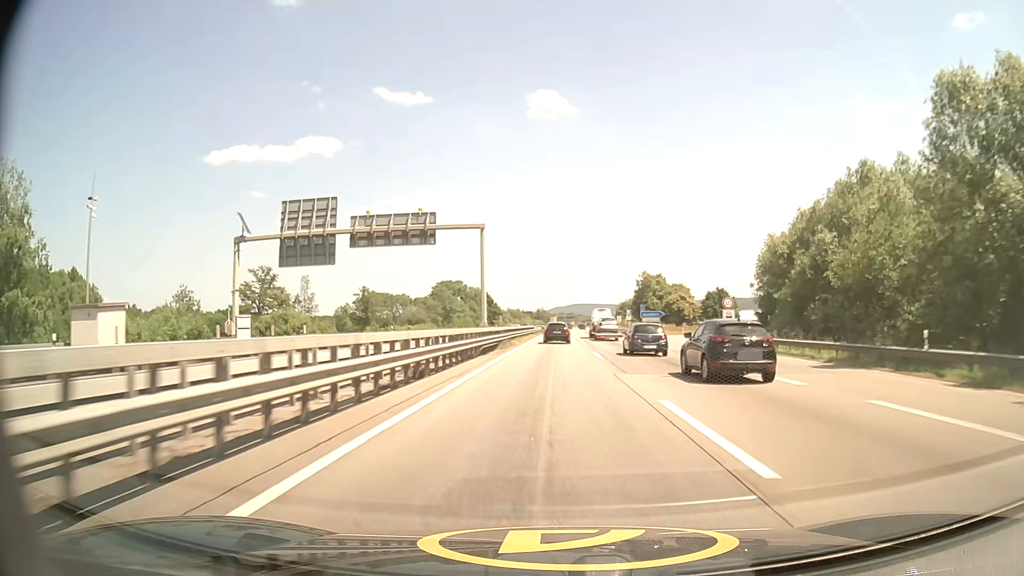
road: motorway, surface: asphalt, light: Day
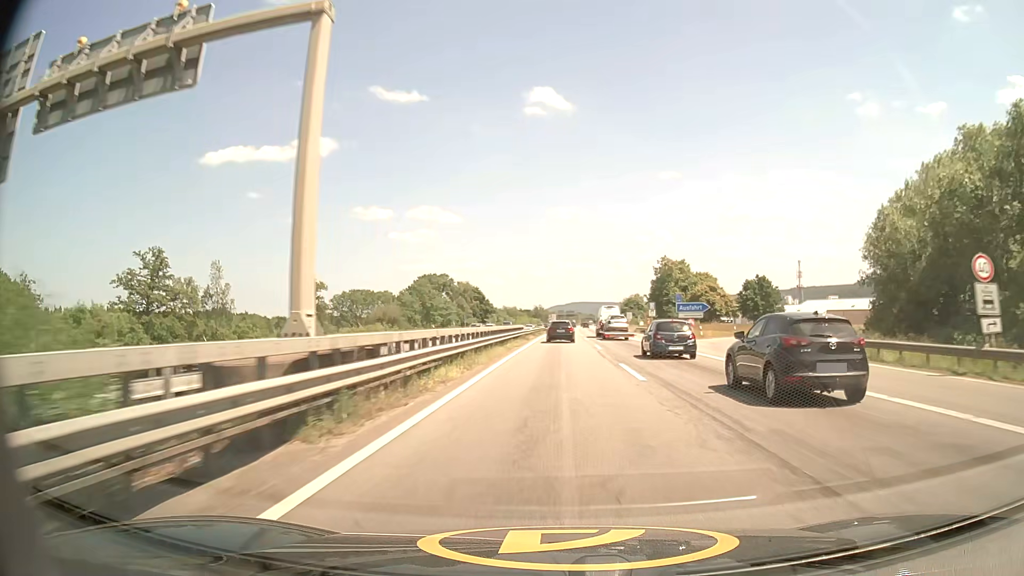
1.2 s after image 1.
(0.0, +28.8) m; 0°
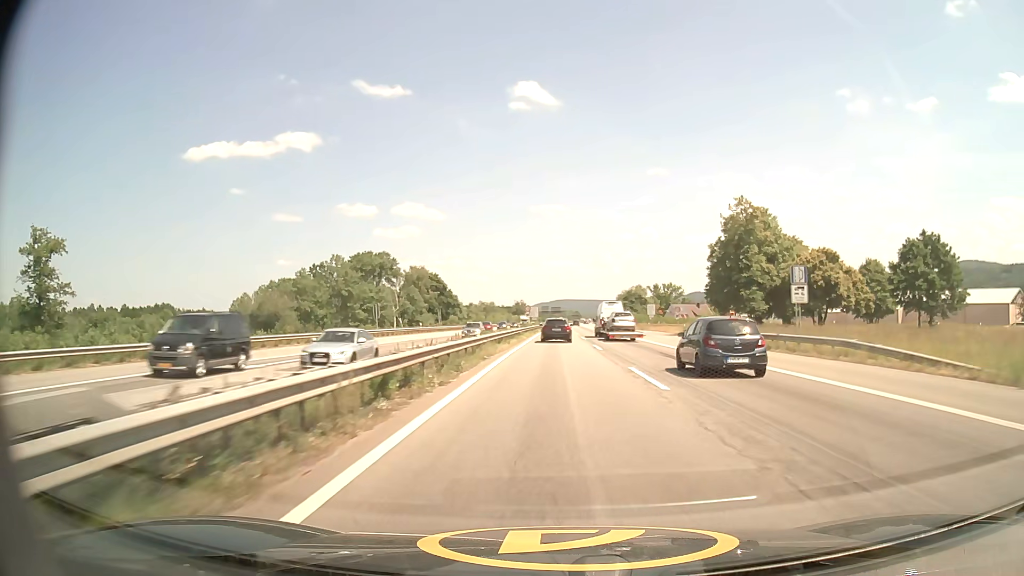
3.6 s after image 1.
(+0.6, +56.9) m; +1°
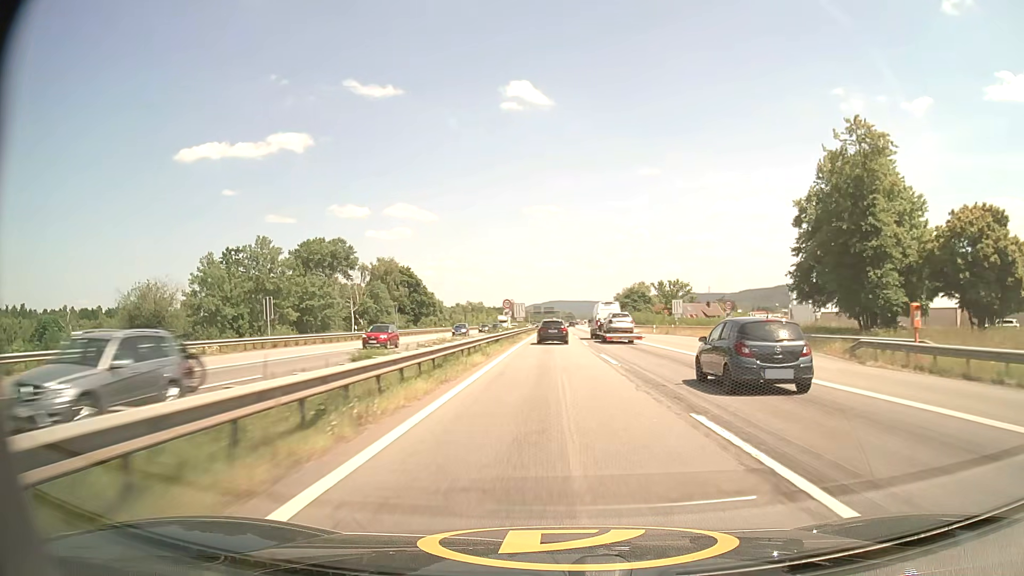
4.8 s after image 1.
(+0.1, +27.6) m; +1°
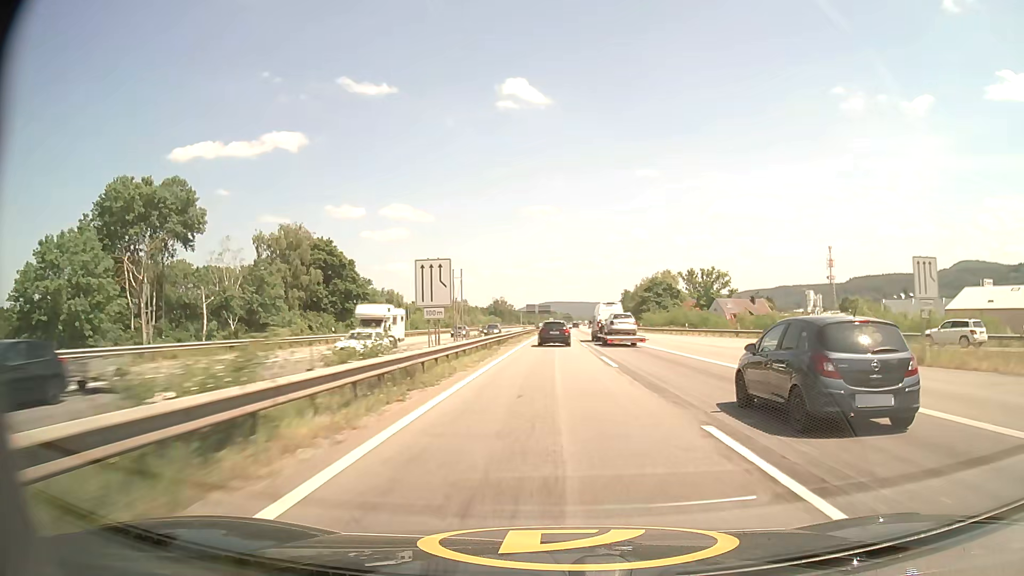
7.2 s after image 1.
(+0.3, +55.3) m; 0°
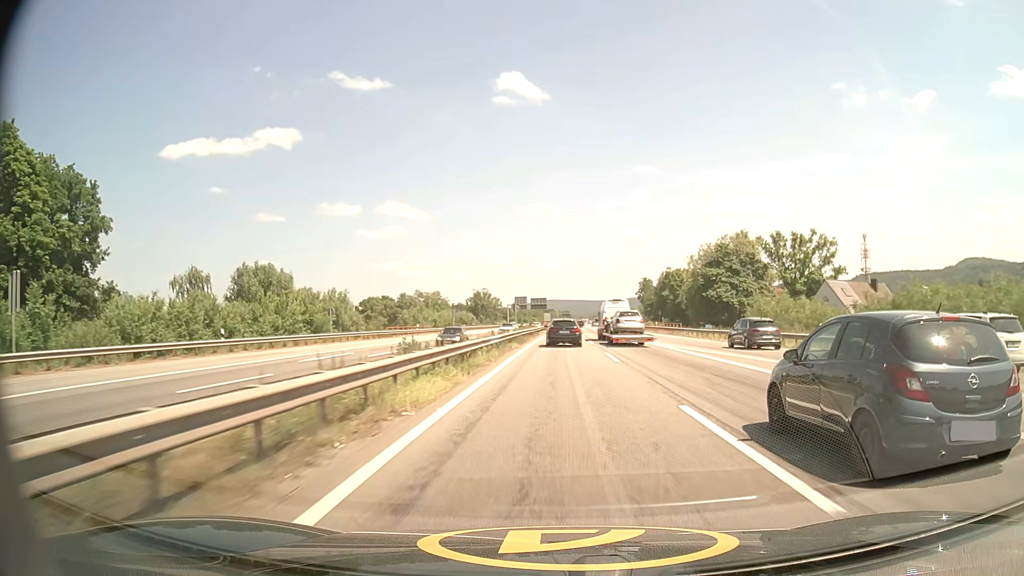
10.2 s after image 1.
(+0.1, +70.5) m; 0°
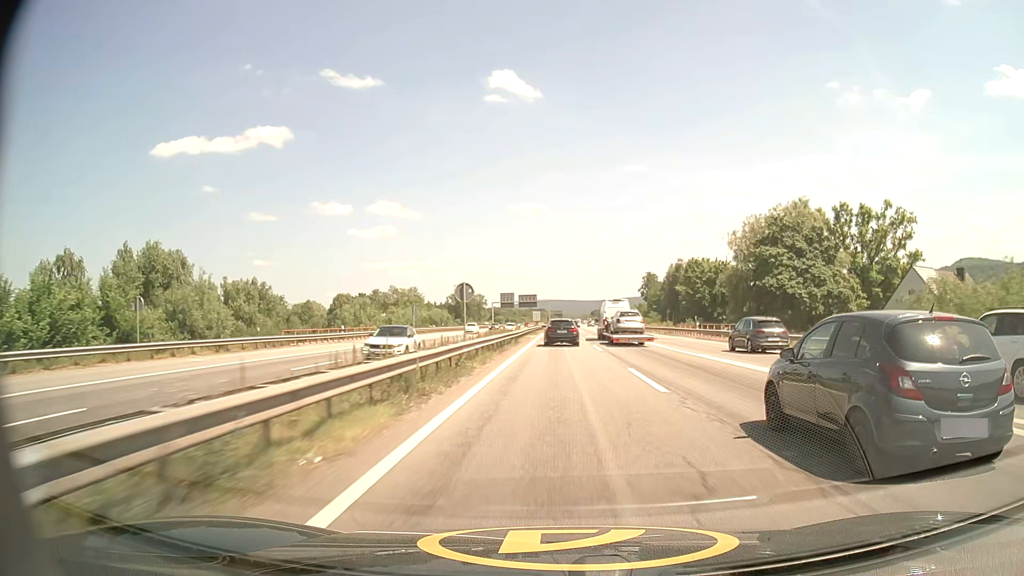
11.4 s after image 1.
(+0.1, +27.9) m; +1°
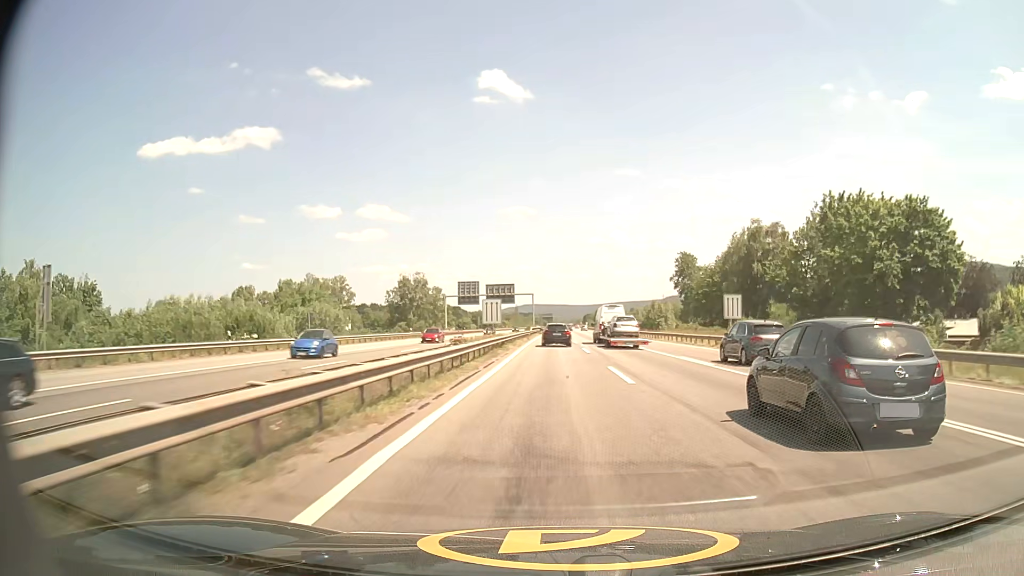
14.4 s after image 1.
(+0.6, +69.6) m; +1°
(0, +10) (0, +20) (0, +30) (0, +40) (0, +50) (0, +60) (0, +70) (0, +80) (0, +90) (0, +100) m
